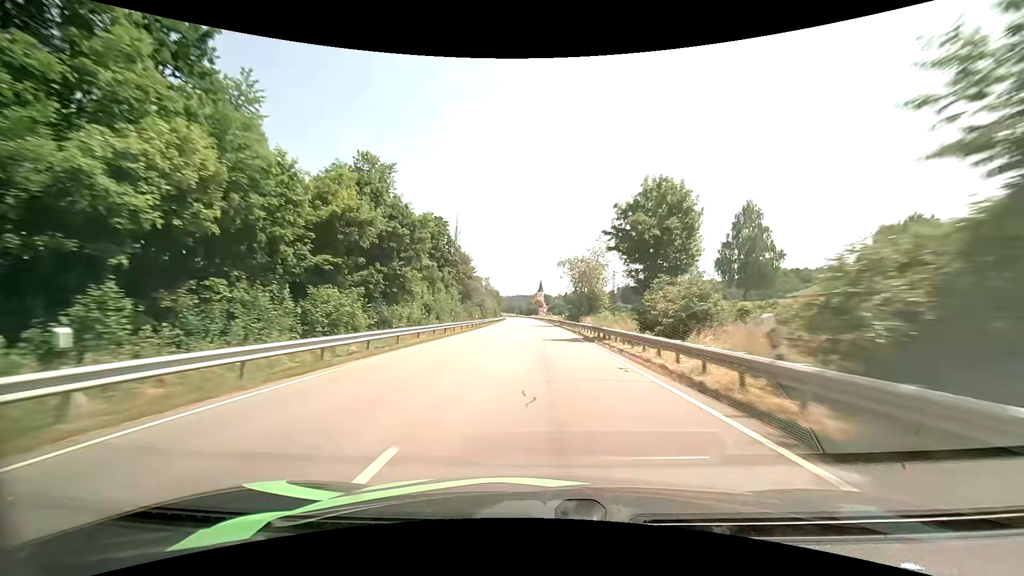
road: primary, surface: asphalt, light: Day
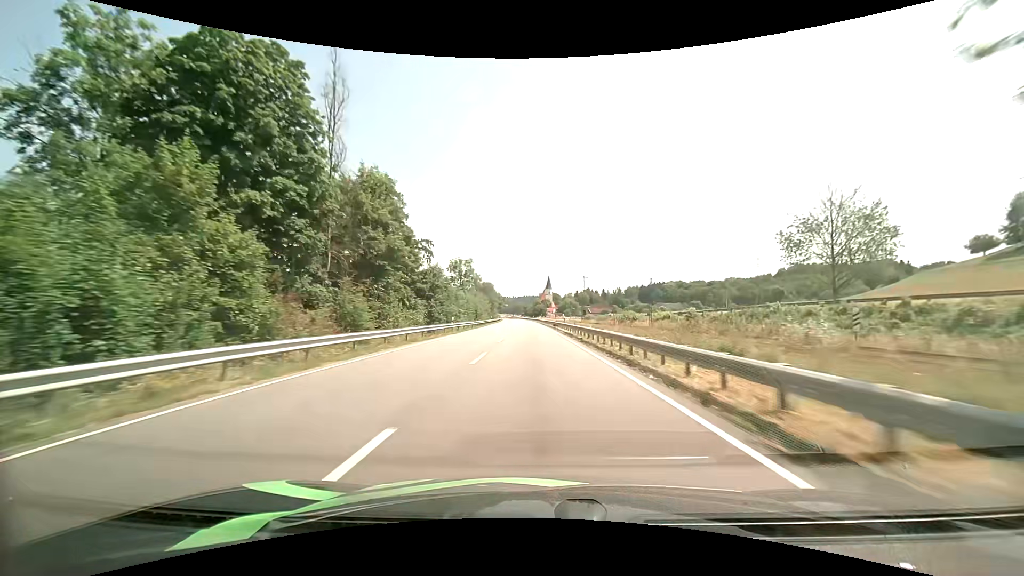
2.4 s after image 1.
(-0.3, +60.3) m; -1°
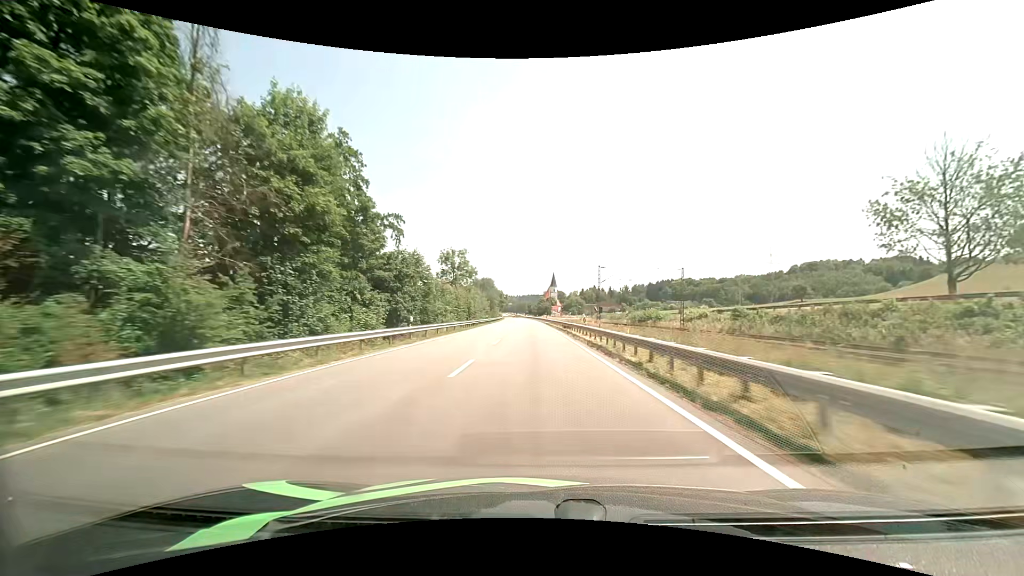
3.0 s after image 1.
(-0.1, +15.2) m; -1°
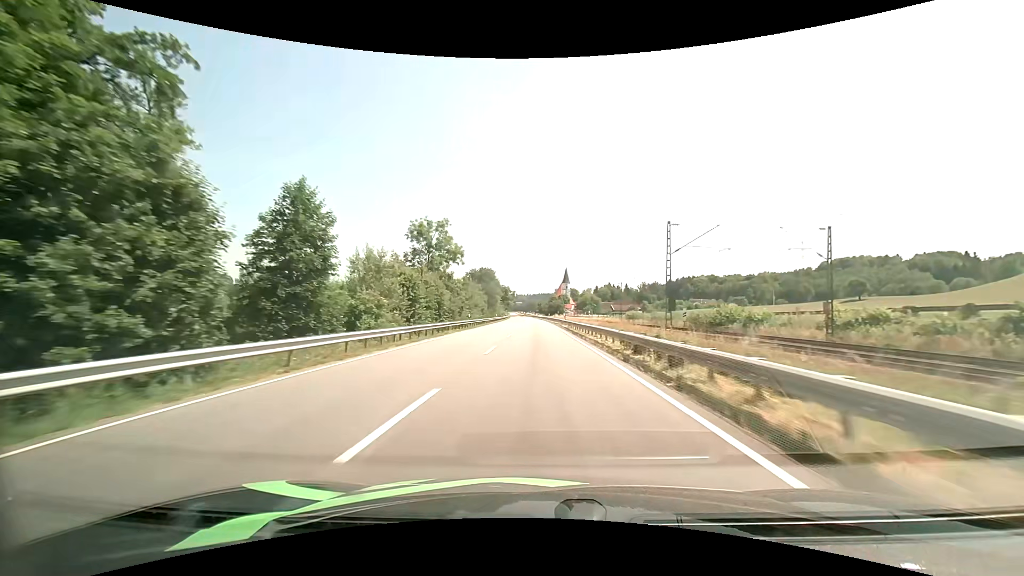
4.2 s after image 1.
(-0.3, +30.4) m; -1°
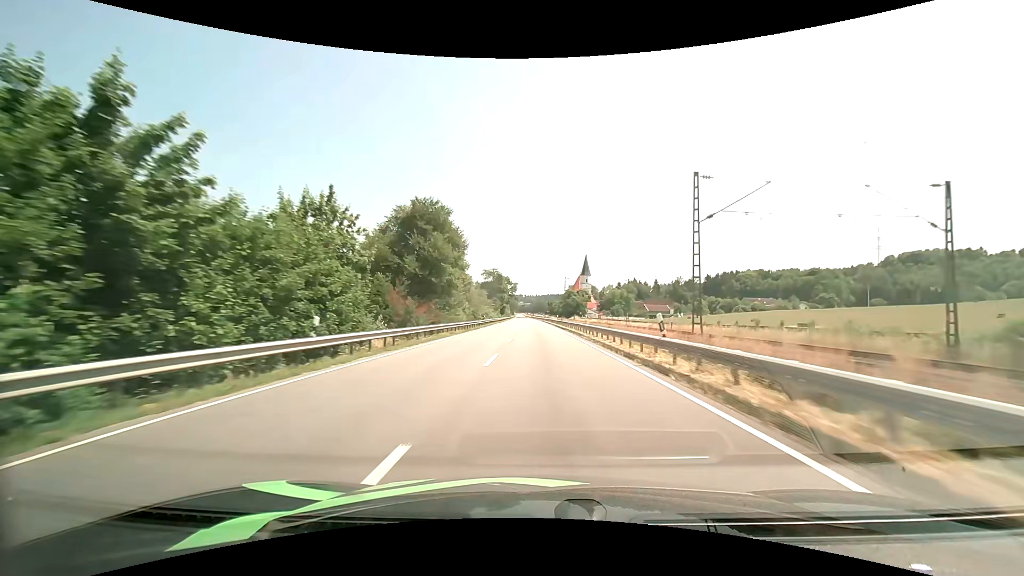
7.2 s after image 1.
(-1.2, +76.2) m; -1°
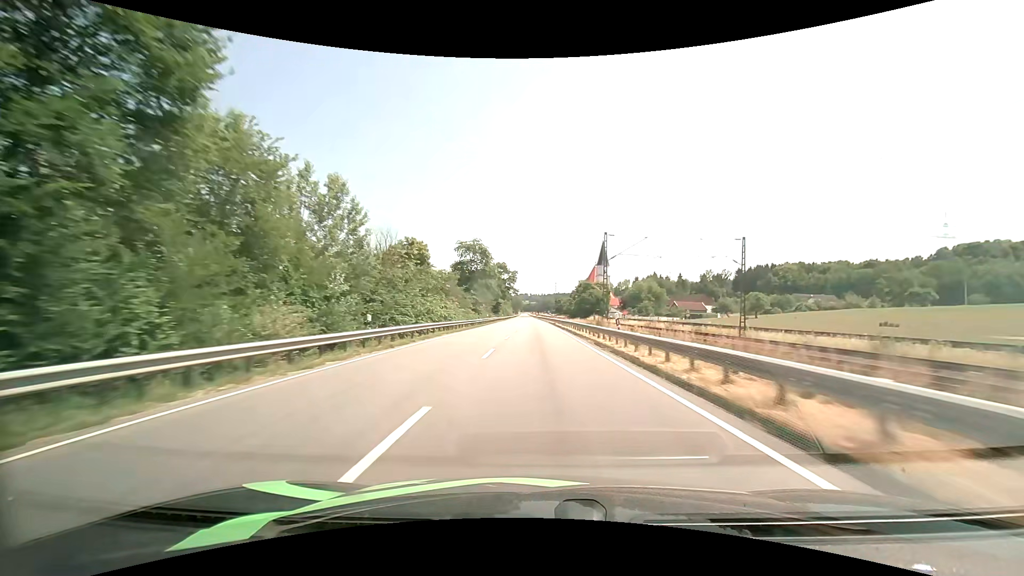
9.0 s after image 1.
(-0.2, +46.4) m; -1°
(0, +10) (0, +20) (0, +30) (0, +40) (0, +50) (-1, +60) (-1, +70) (-1, +80) (-1, +90) (-2, +100) m
